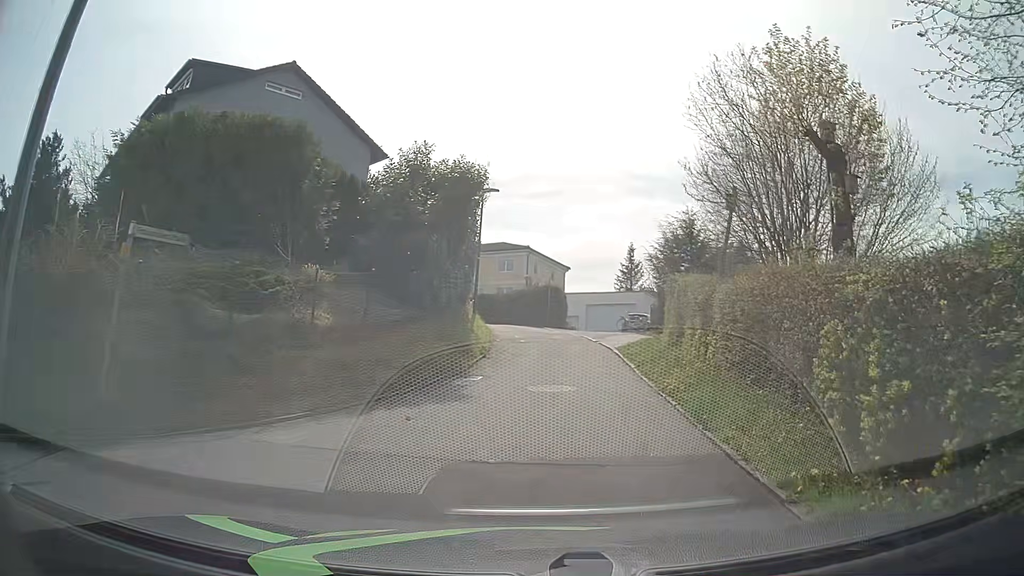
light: Day
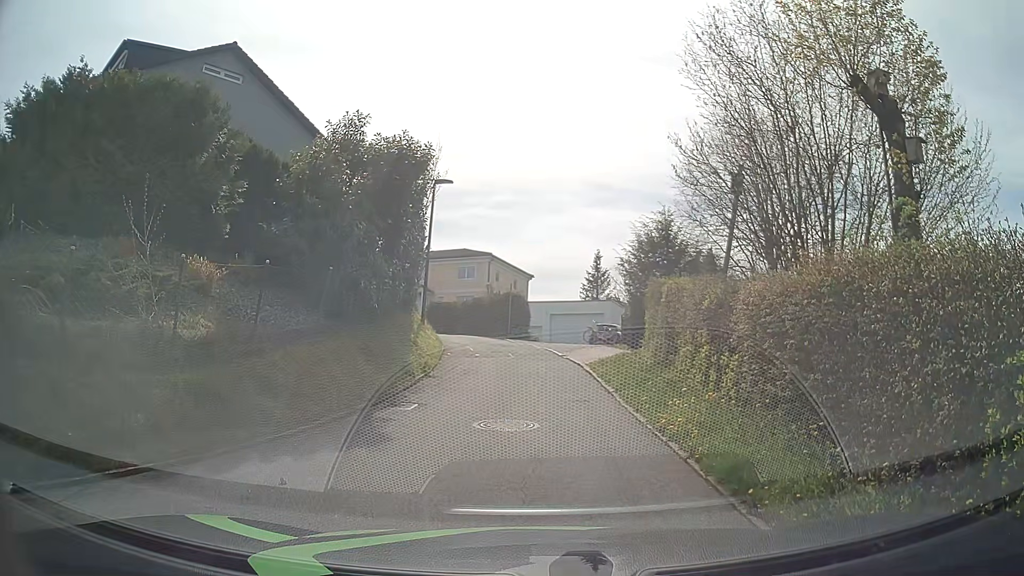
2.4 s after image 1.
(0.0, +2.8) m; +2°
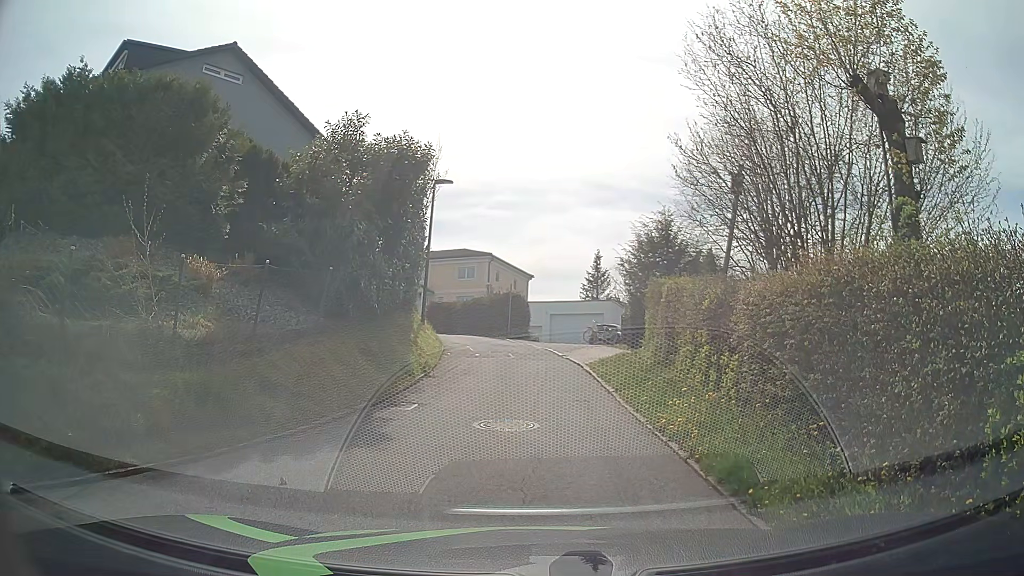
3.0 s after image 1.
(0.0, 0.0) m; 0°
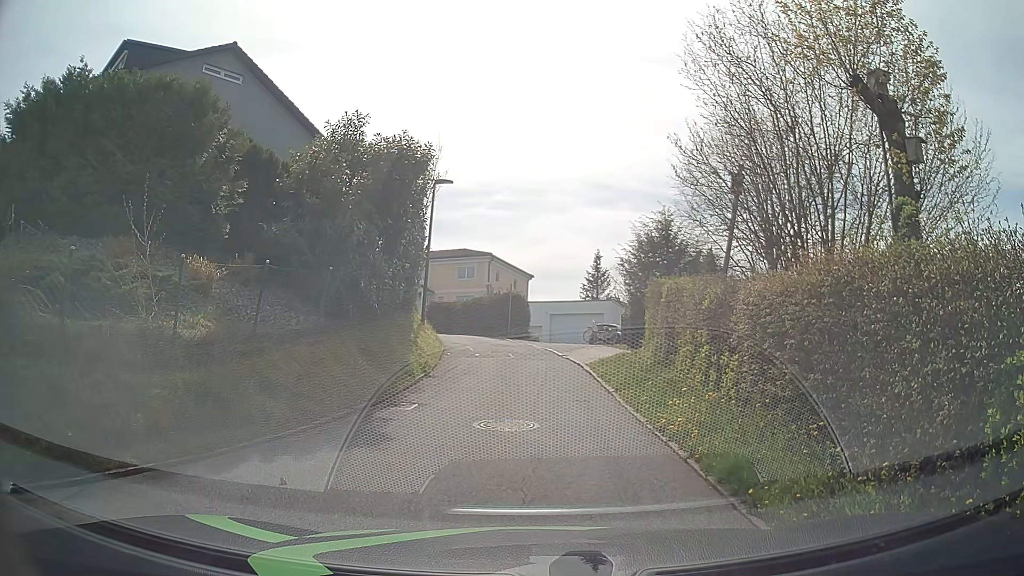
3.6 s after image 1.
(0.0, 0.0) m; 0°
